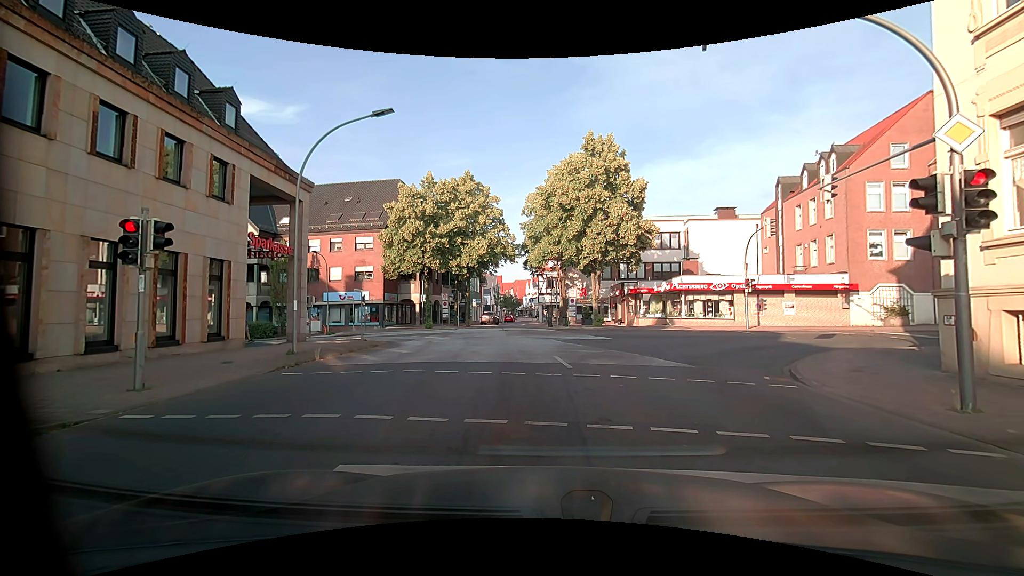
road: tertiary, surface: asphalt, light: Day
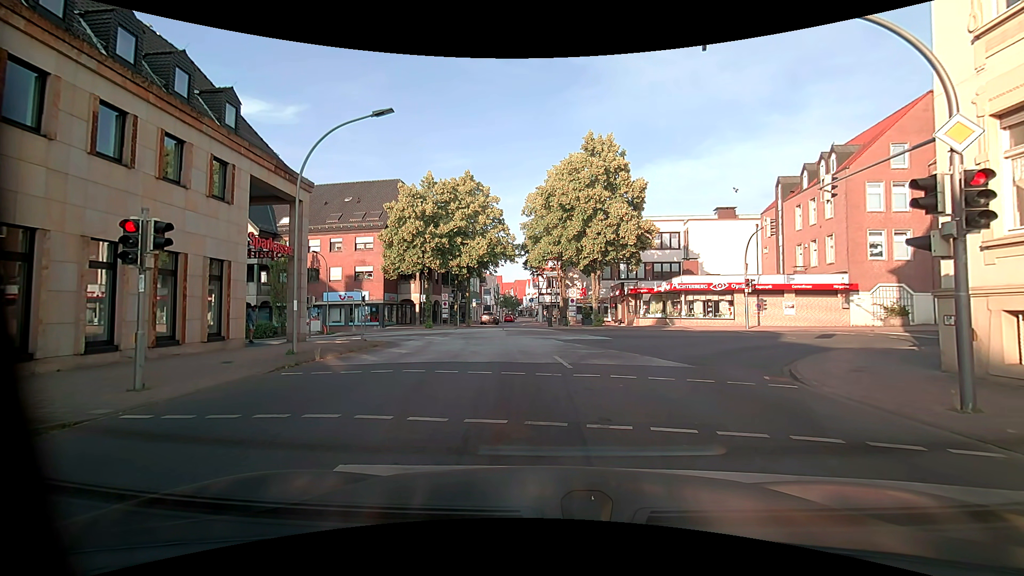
(0.0, 0.0) m; 0°
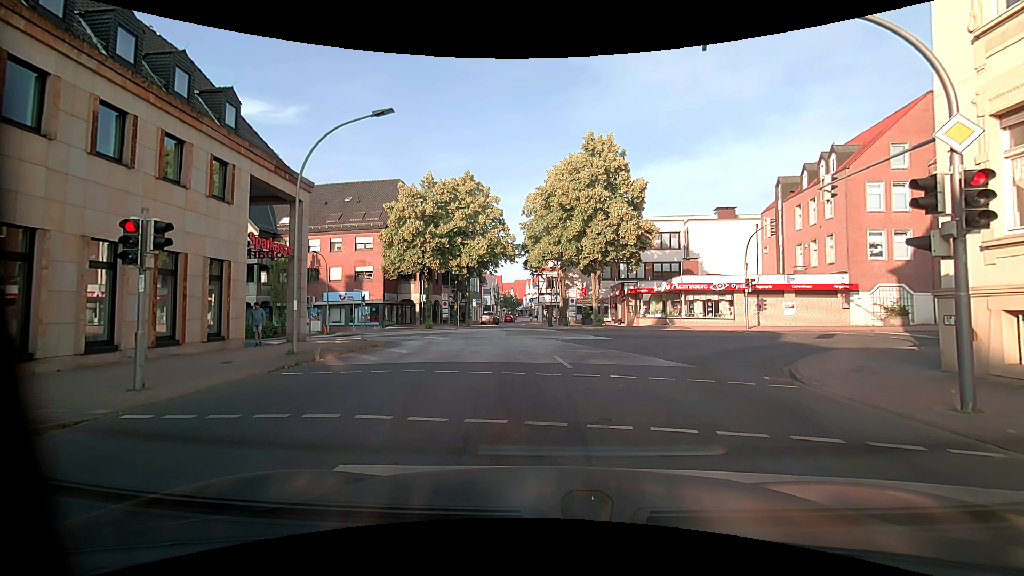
(0.0, 0.0) m; 0°
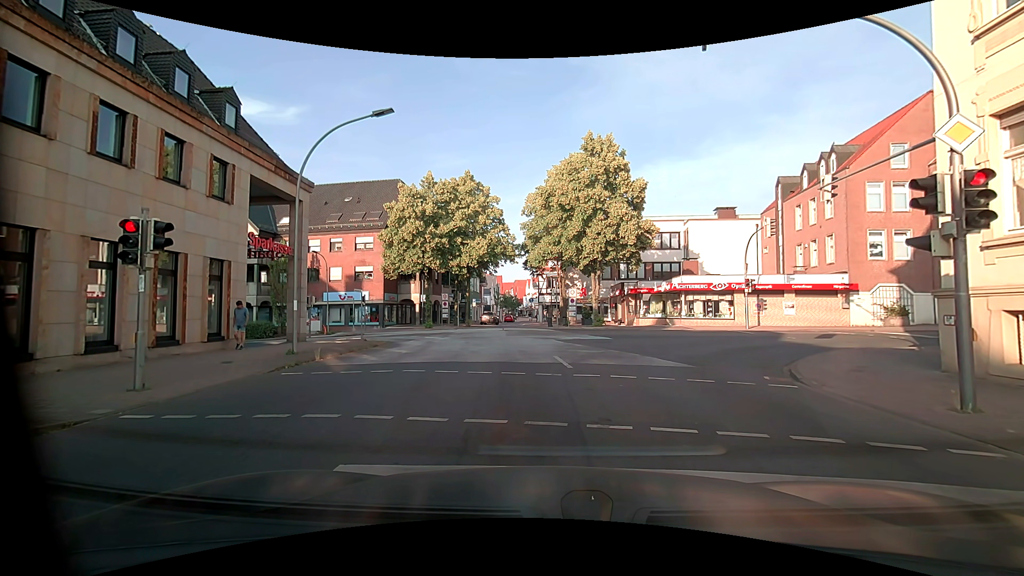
(0.0, 0.0) m; 0°
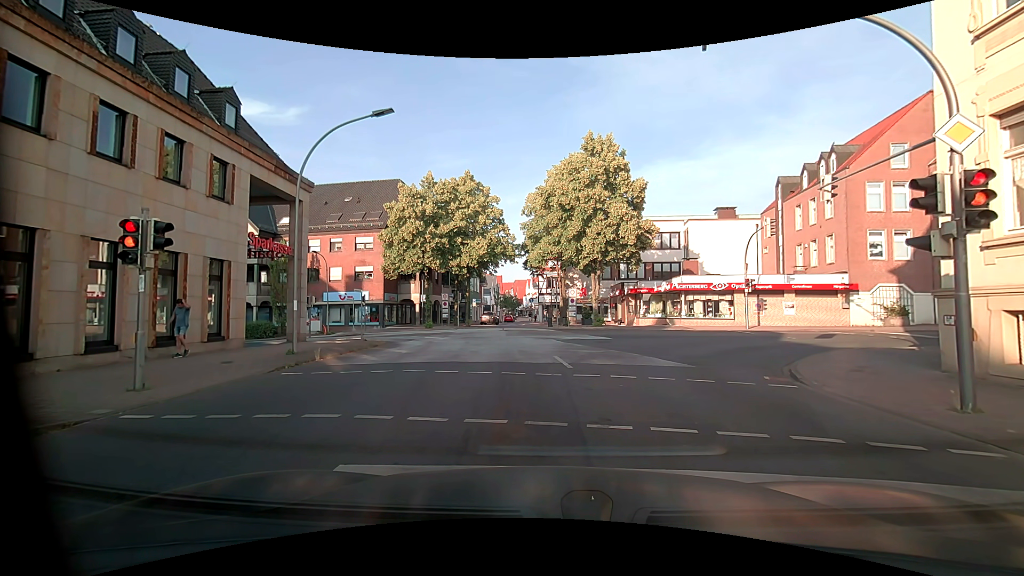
(0.0, 0.0) m; 0°
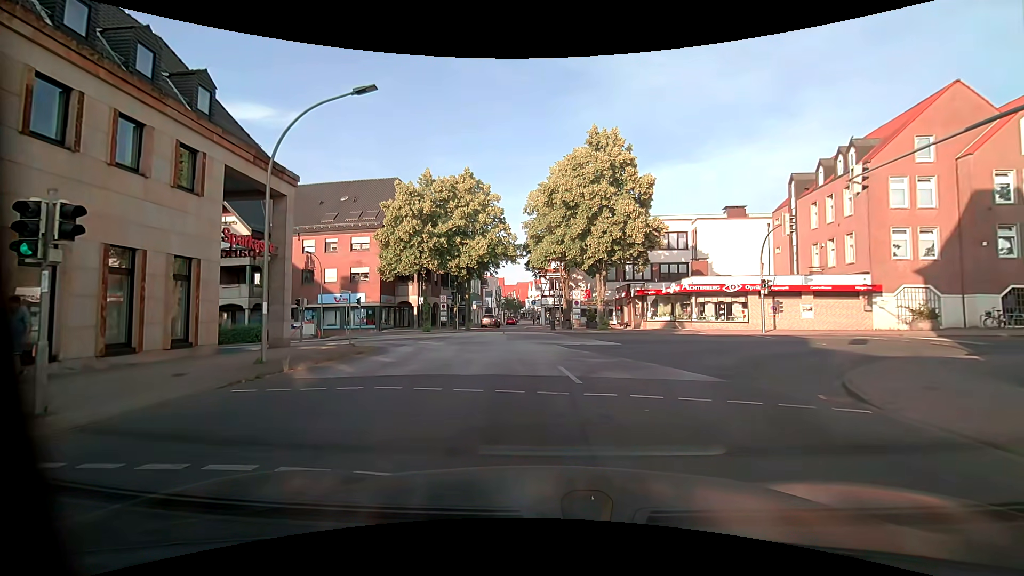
(0.0, +2.1) m; 0°
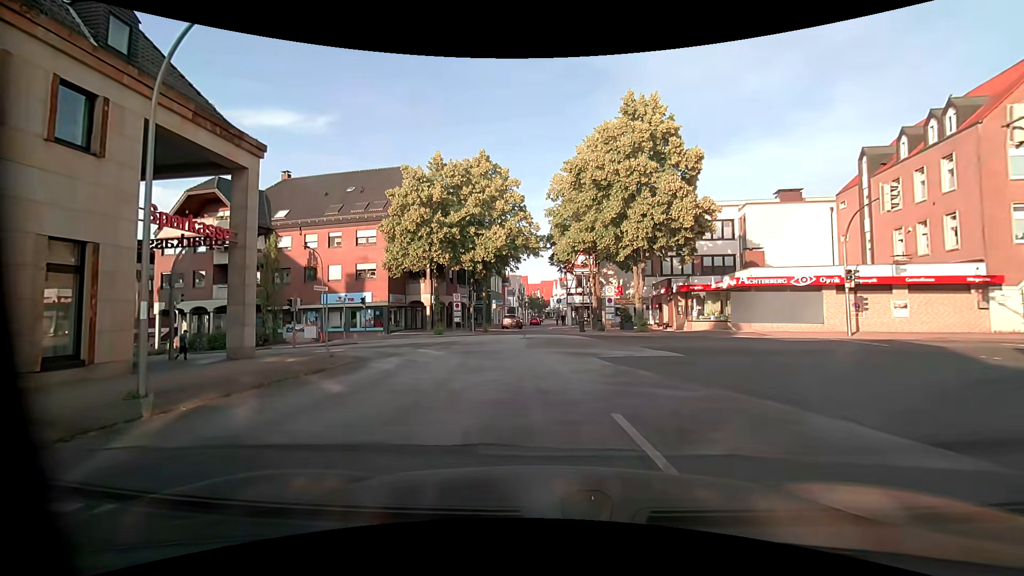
(-0.1, +5.5) m; -2°
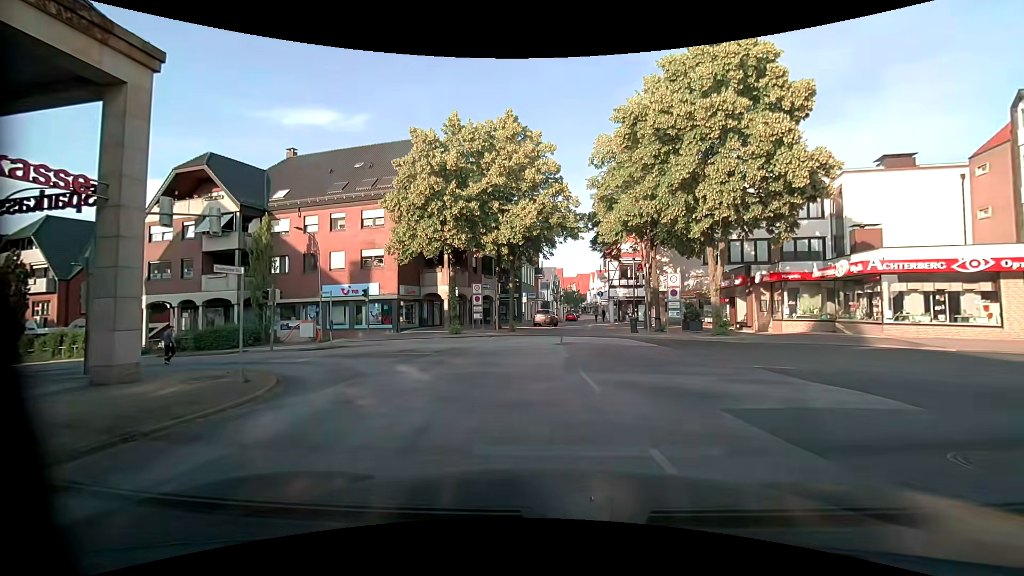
(-0.3, +7.5) m; -5°
(0, +10) (-1, +20) (-7, +28) (-17, +31) (-26, +34) (-36, +37) (-46, +39) (-55, +40) (-65, +41) (-75, +42) m
